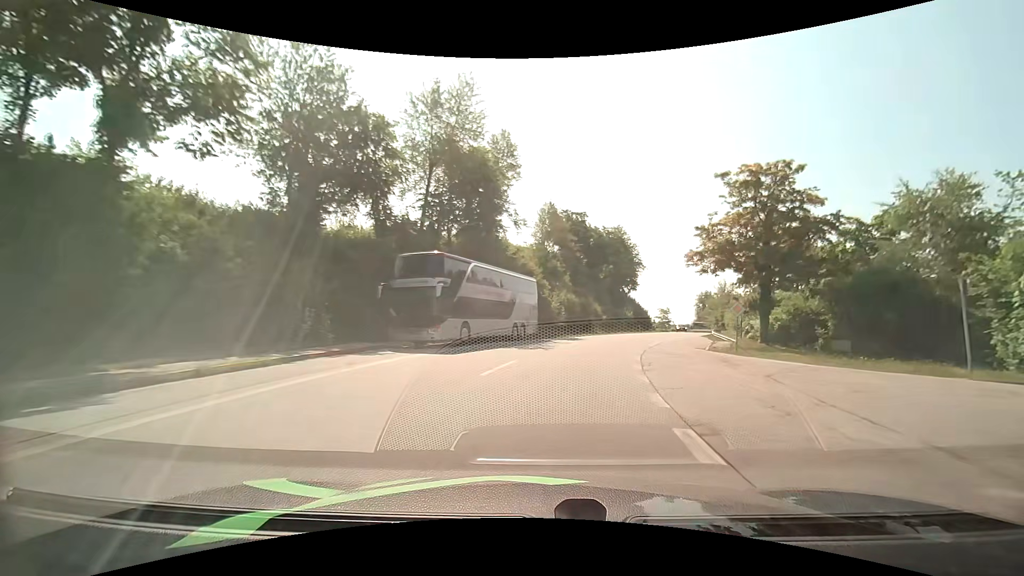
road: tertiary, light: Day
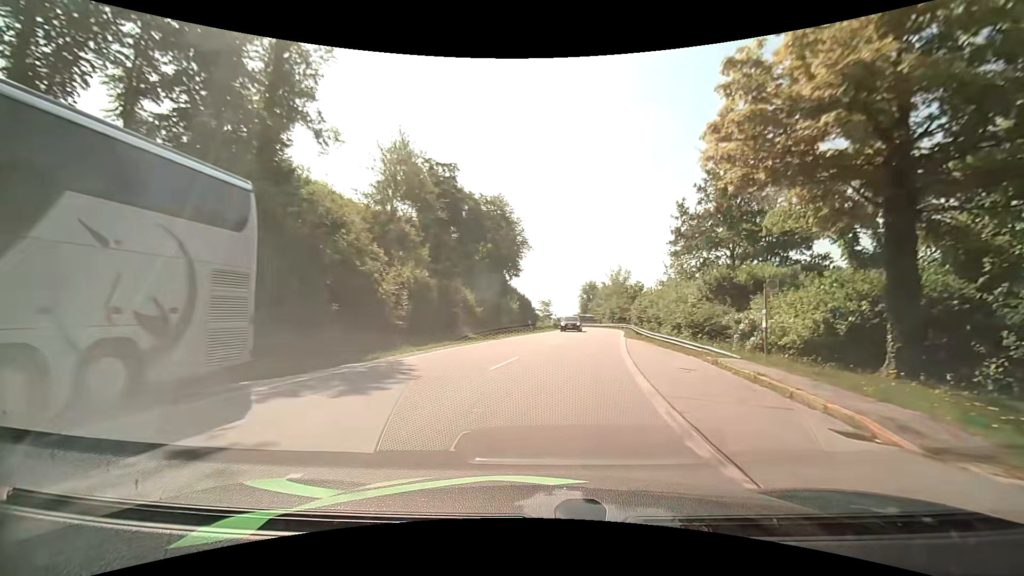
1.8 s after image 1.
(+2.8, +22.7) m; +14°
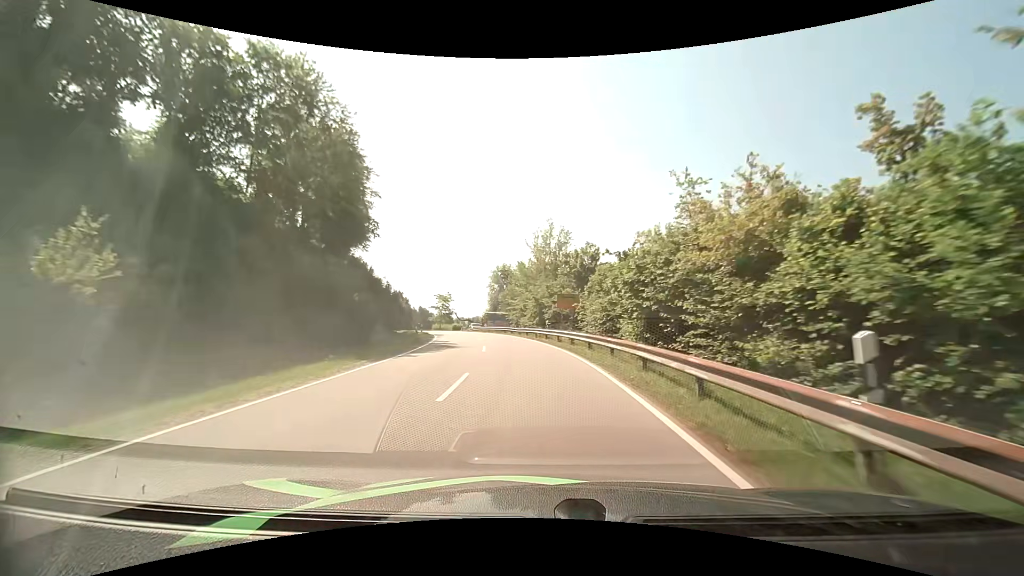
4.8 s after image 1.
(+5.1, +40.4) m; +10°
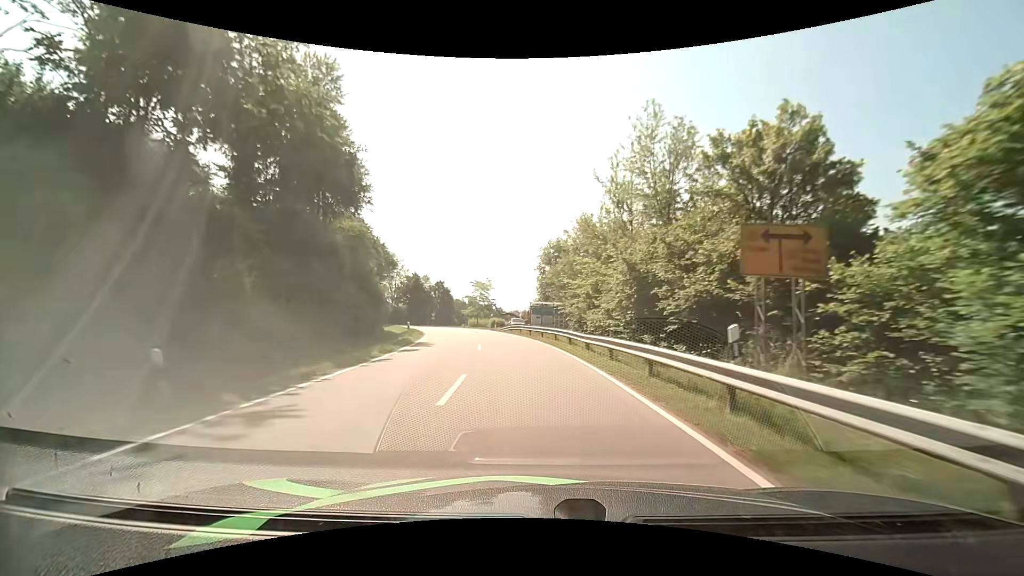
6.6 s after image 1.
(-1.0, +24.8) m; -6°
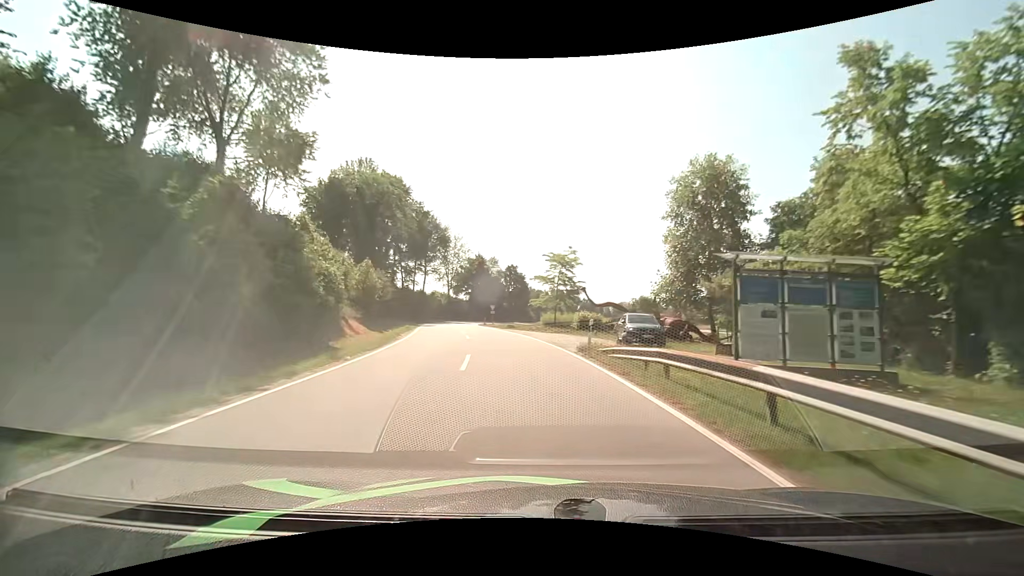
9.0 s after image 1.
(-2.8, +32.4) m; -10°
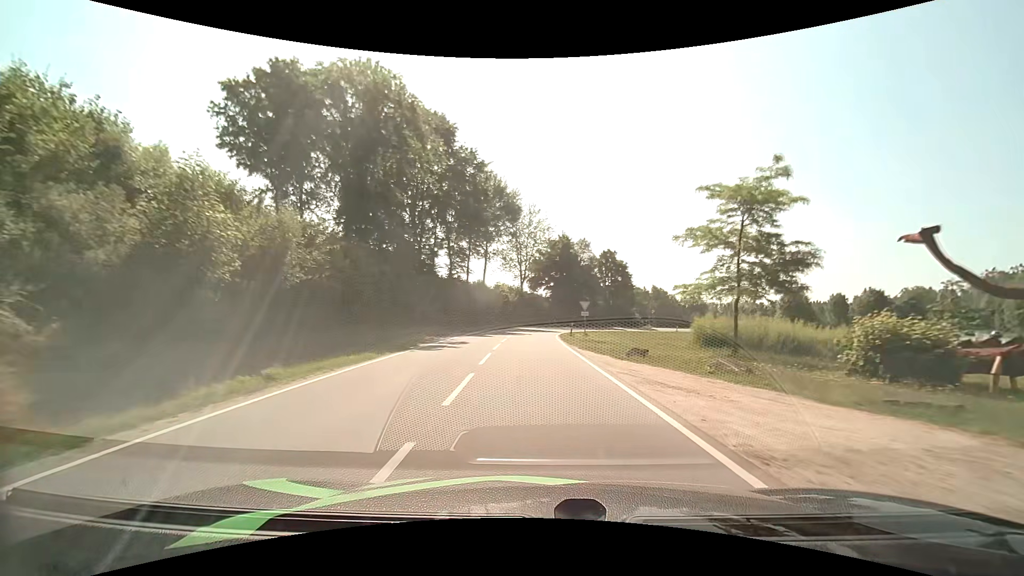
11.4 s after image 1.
(-2.7, +28.6) m; -10°
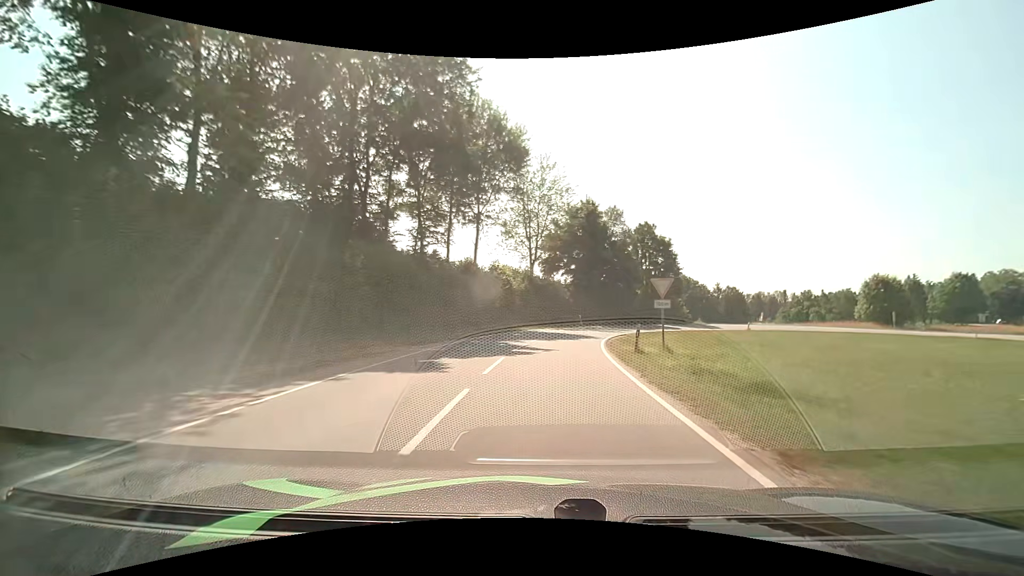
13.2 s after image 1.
(-0.5, +20.6) m; -2°
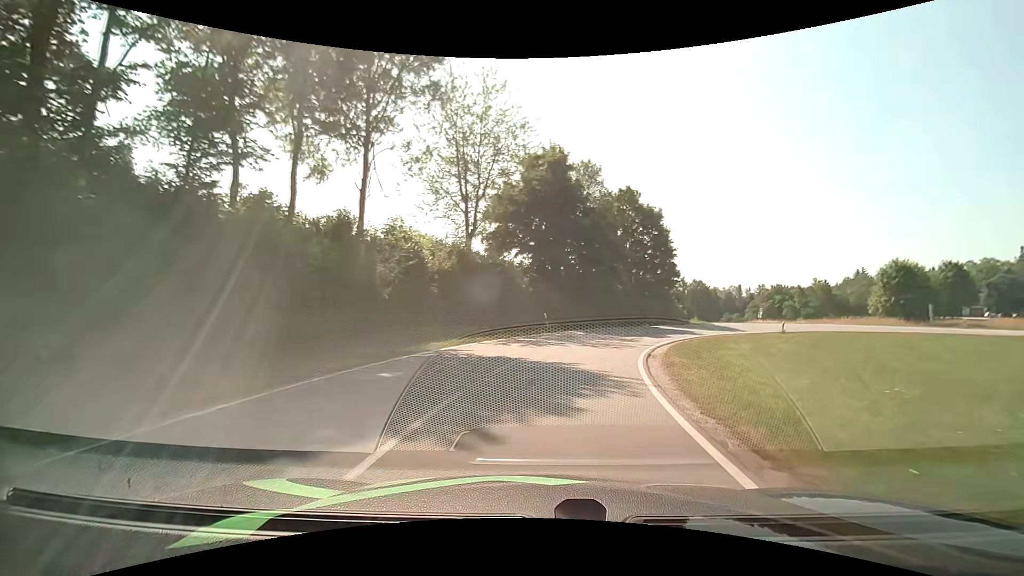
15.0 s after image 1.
(+0.6, +18.7) m; +5°
(+1, +10) (+3, +20) (+6, +29) (+12, +37) (+19, +45) (+27, +50) (+36, +53) (+46, +54) (+56, +51) (+66, +49) m
